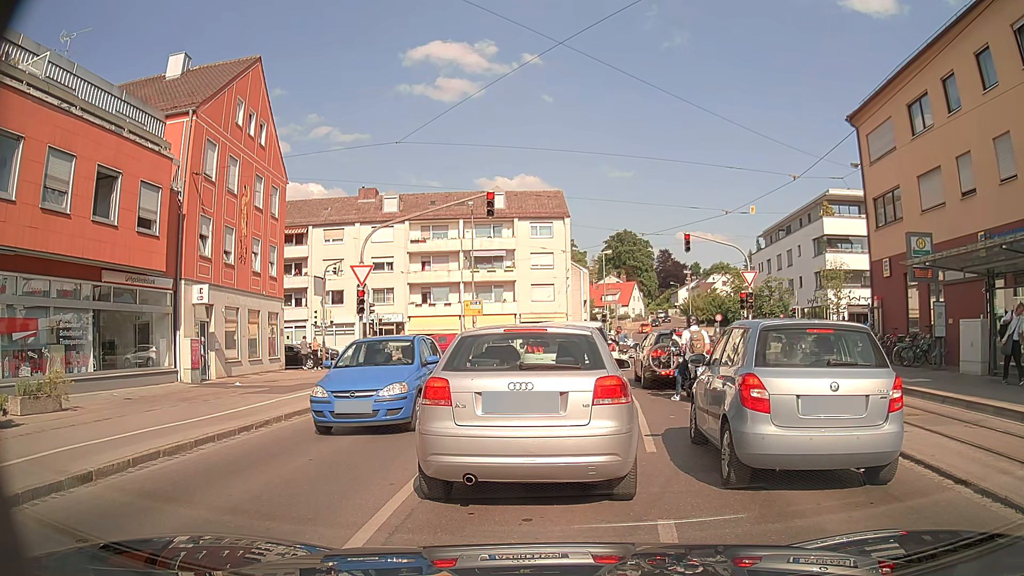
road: tertiary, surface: asphalt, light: Day
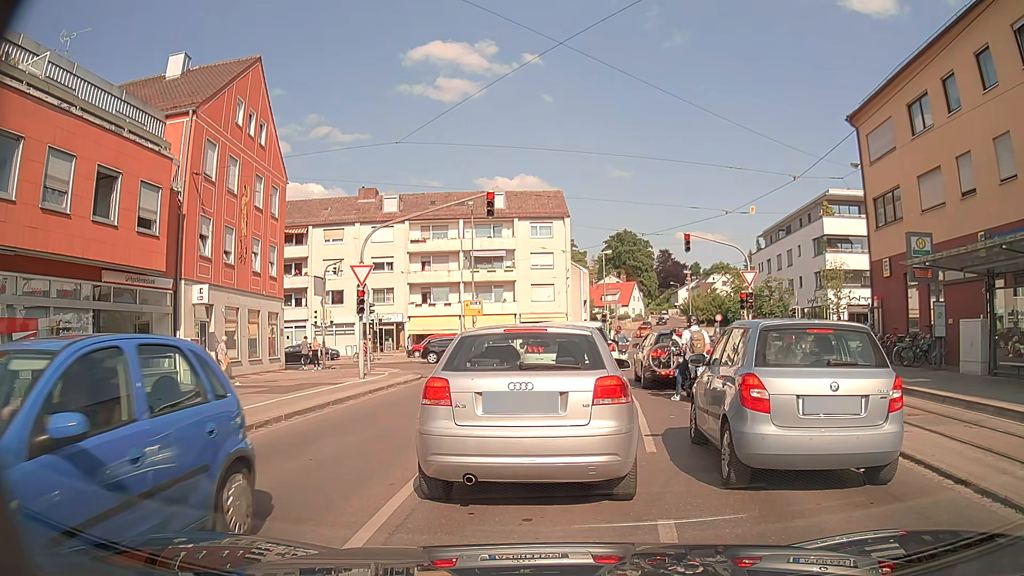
(0.0, 0.0) m; 0°
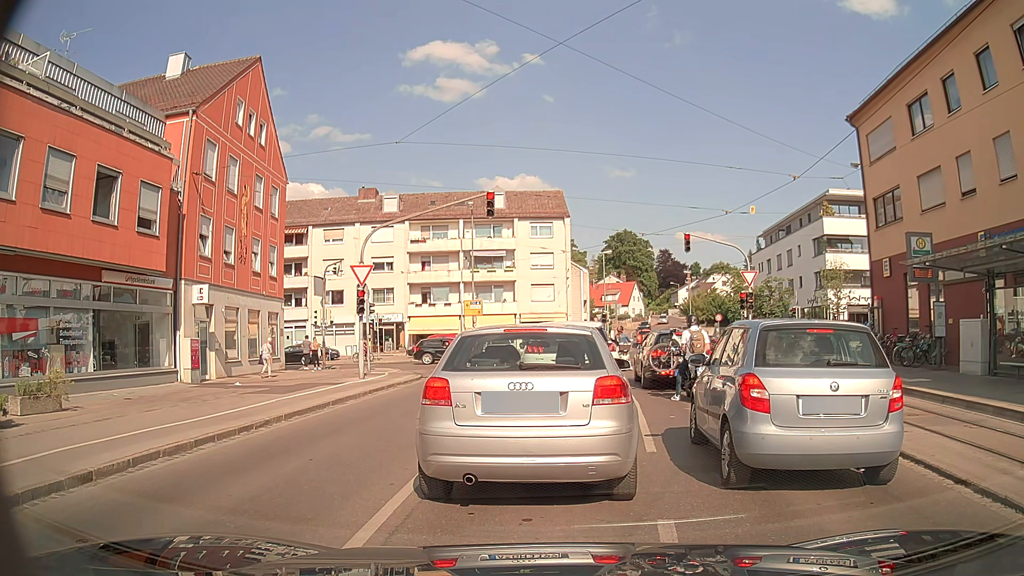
(0.0, 0.0) m; 0°
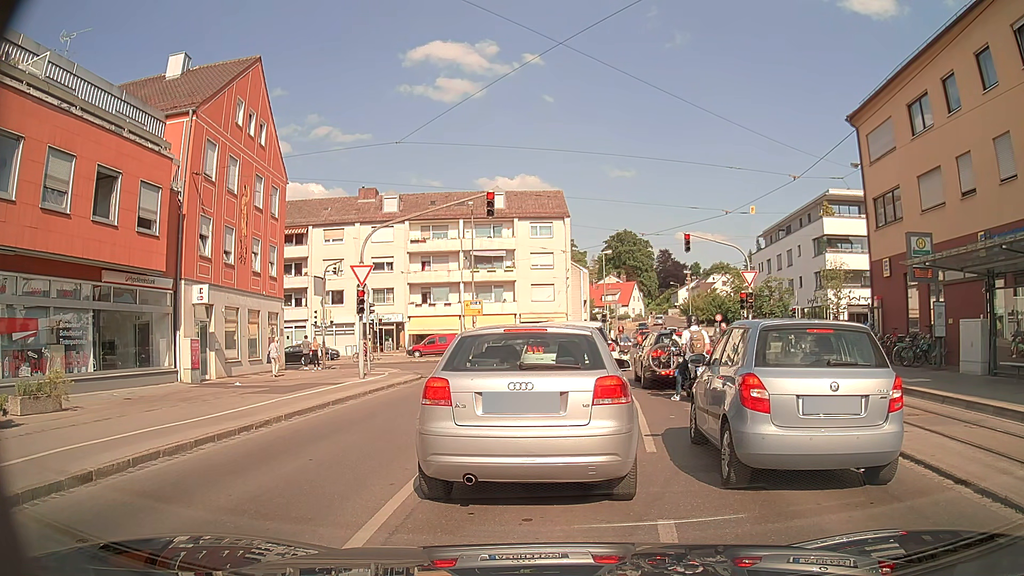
(0.0, 0.0) m; 0°
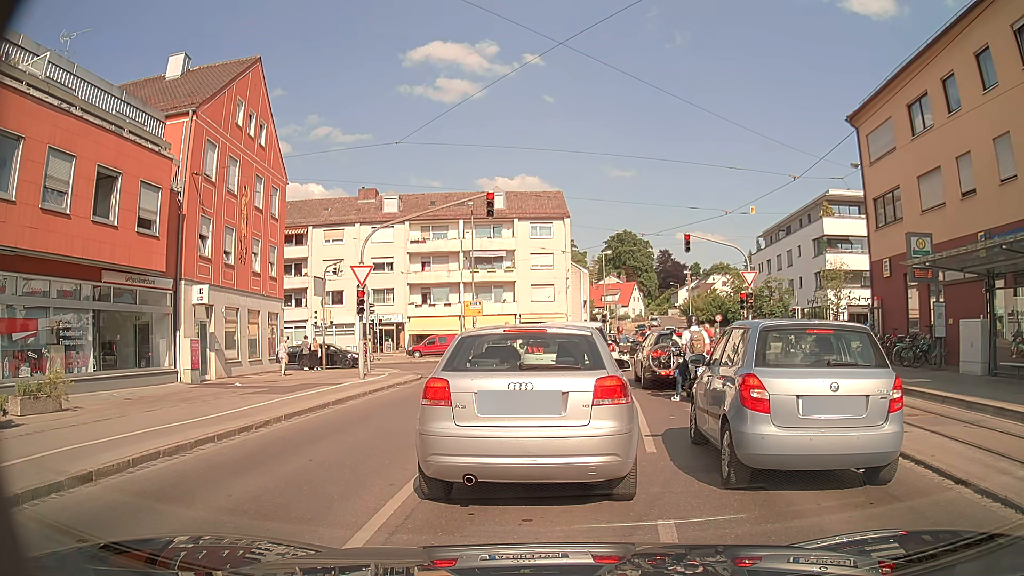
(0.0, 0.0) m; 0°
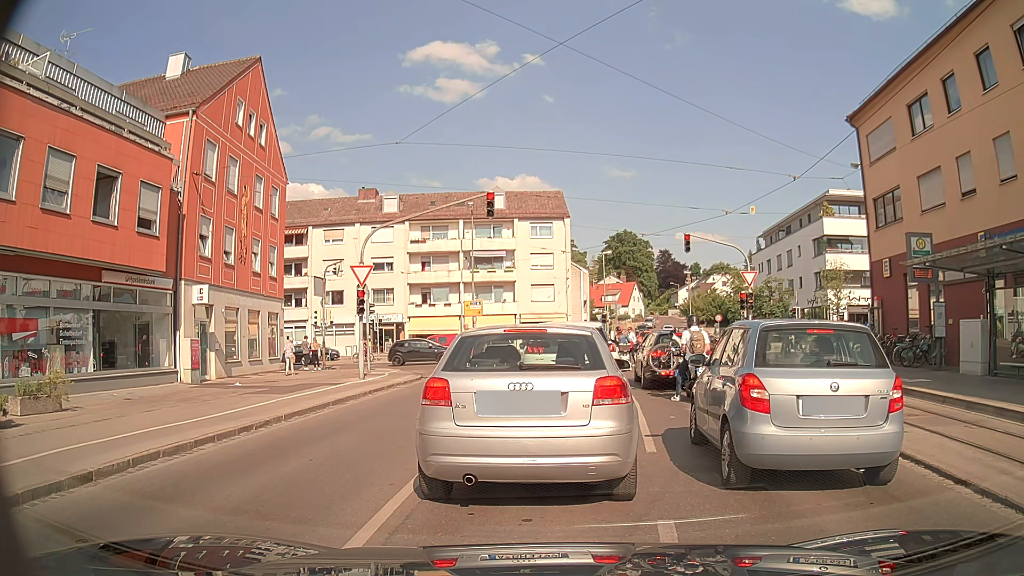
(0.0, 0.0) m; 0°
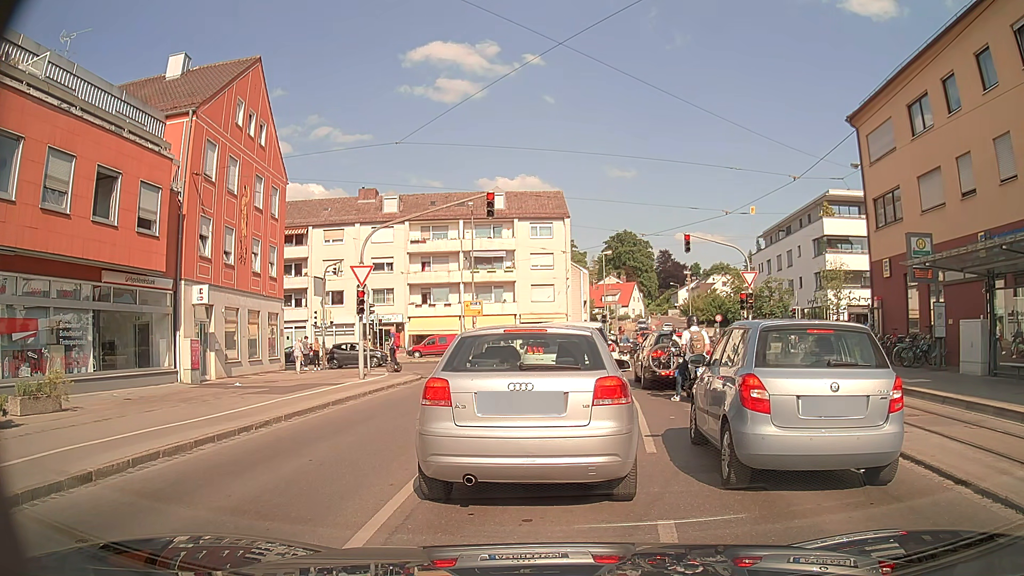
(0.0, 0.0) m; 0°
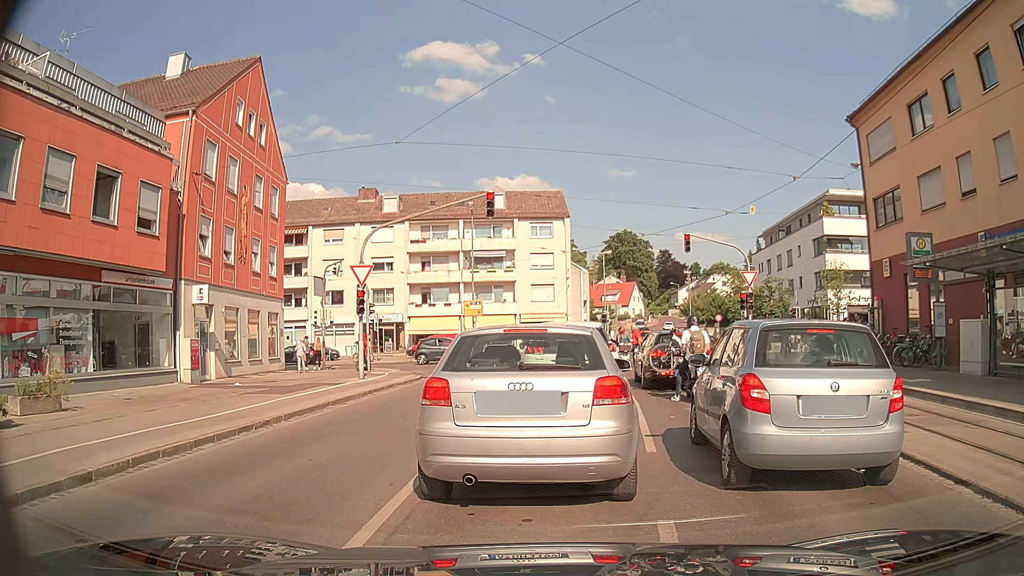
(0.0, 0.0) m; 0°
(0, +10) (0, +20) (0, +30) (-2, +39) (-11, +45) (-21, +45) (-31, +44) (-40, +43) (-50, +41) (-60, +39) m
